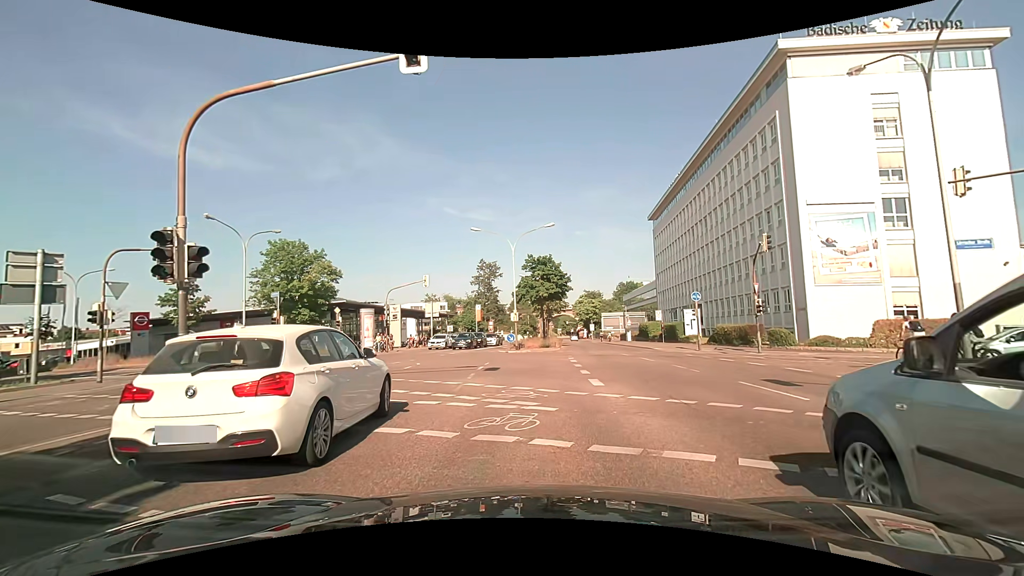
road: primary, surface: asphalt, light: Day
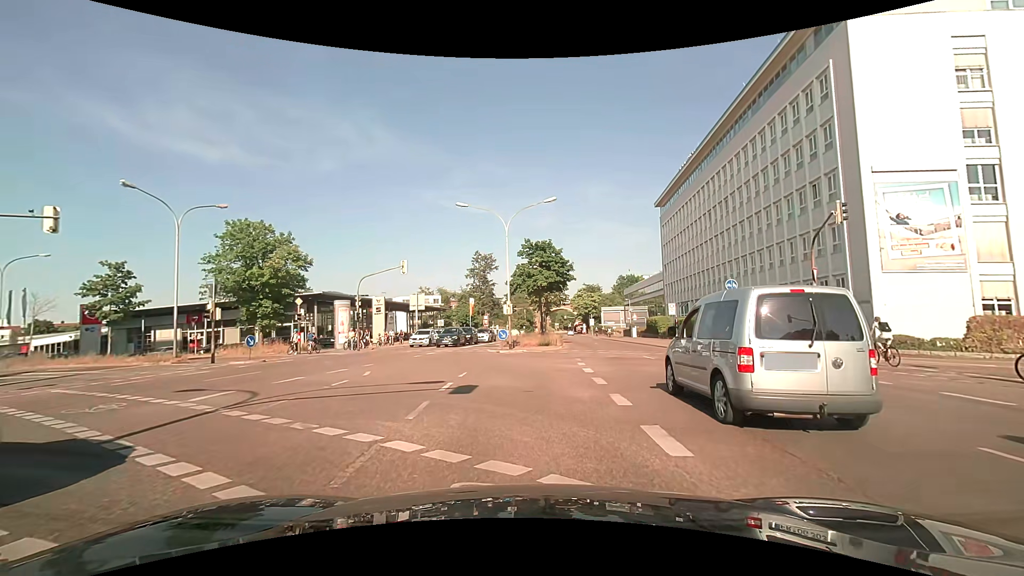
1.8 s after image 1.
(+0.1, +6.6) m; -1°
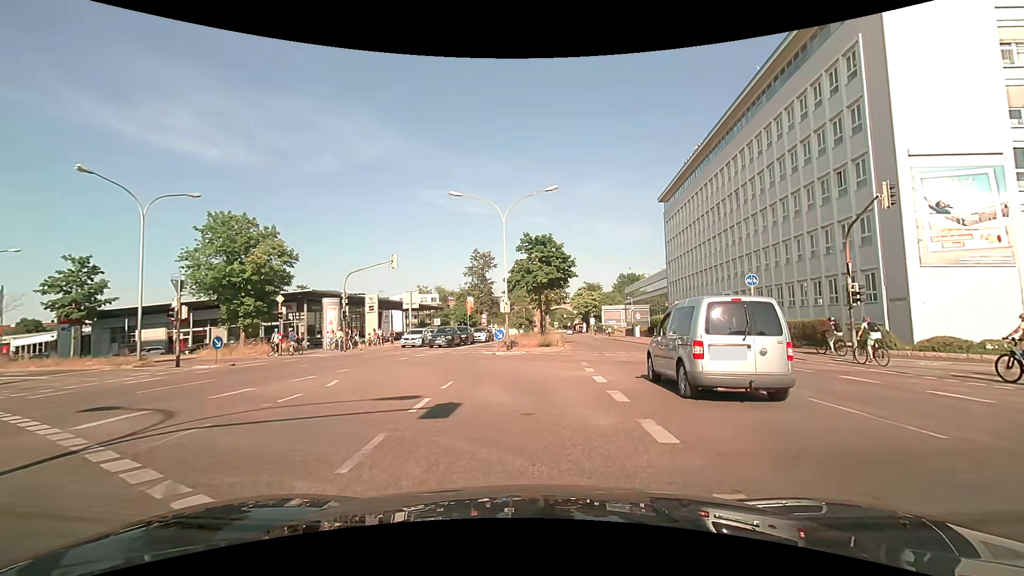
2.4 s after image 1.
(+0.1, +2.6) m; +2°
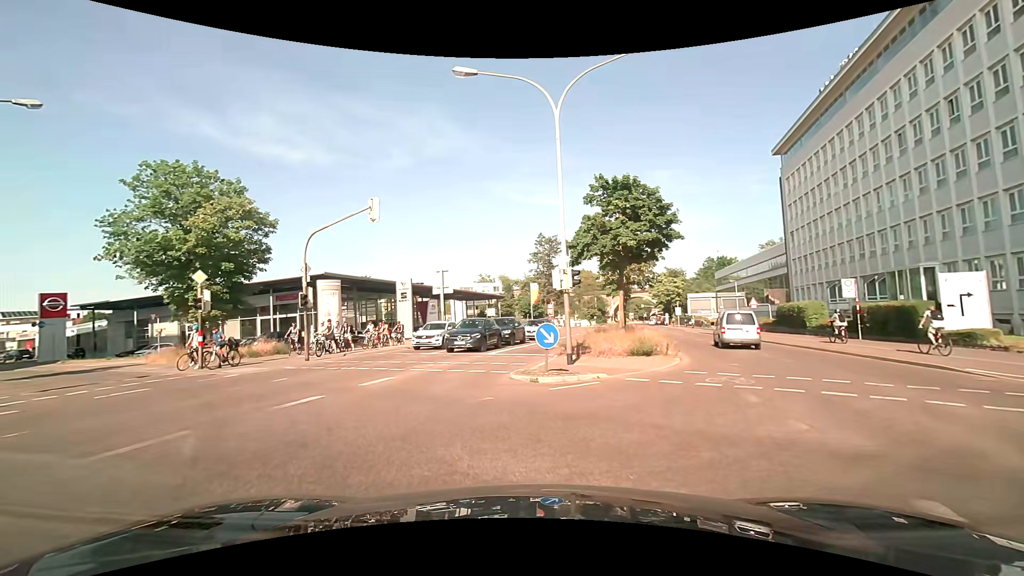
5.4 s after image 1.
(-0.2, +14.7) m; -7°
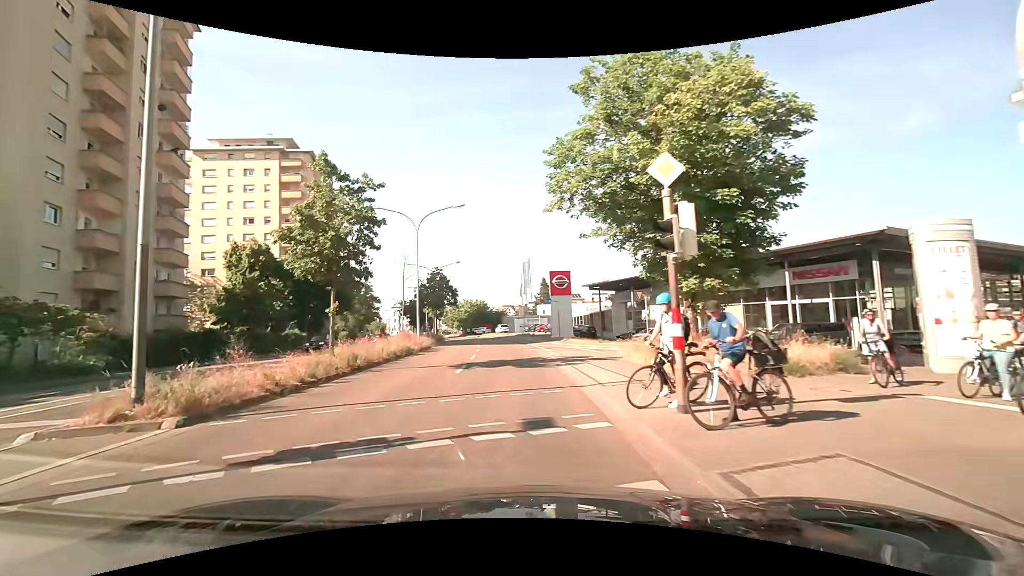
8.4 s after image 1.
(-7.6, +14.2) m; -54°
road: secondary
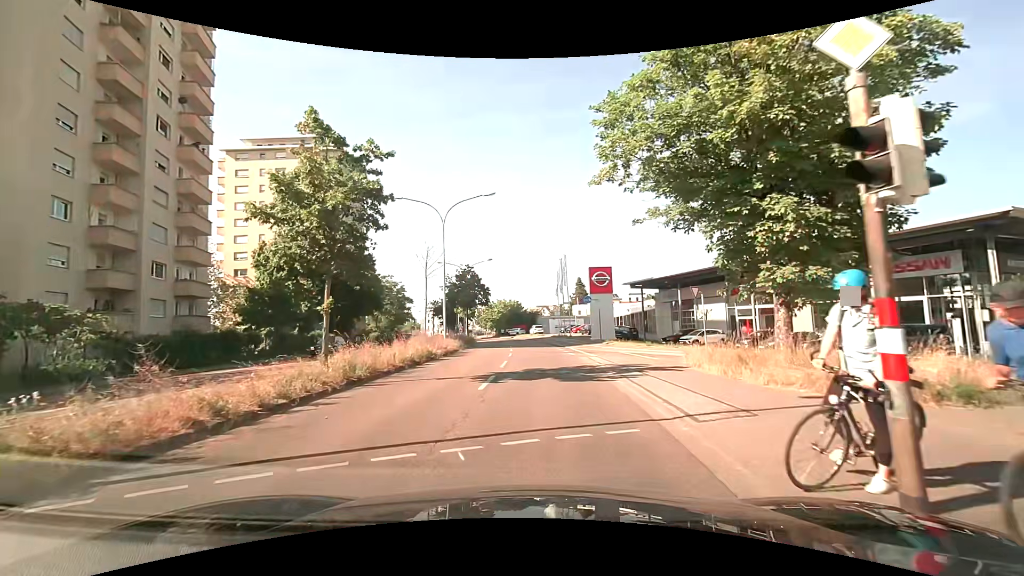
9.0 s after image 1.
(-0.1, +3.6) m; -4°
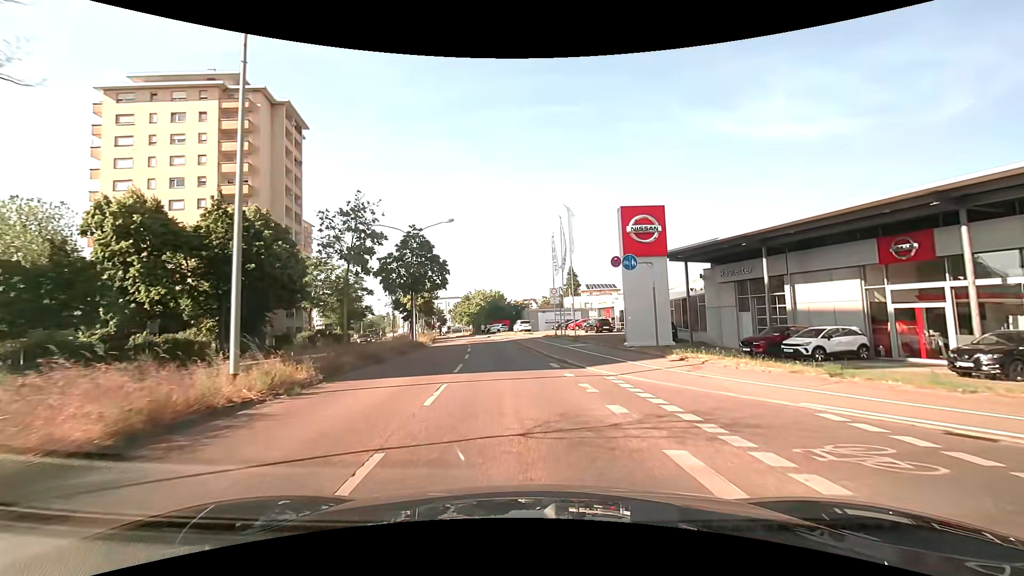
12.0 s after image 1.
(+0.2, +21.0) m; +2°
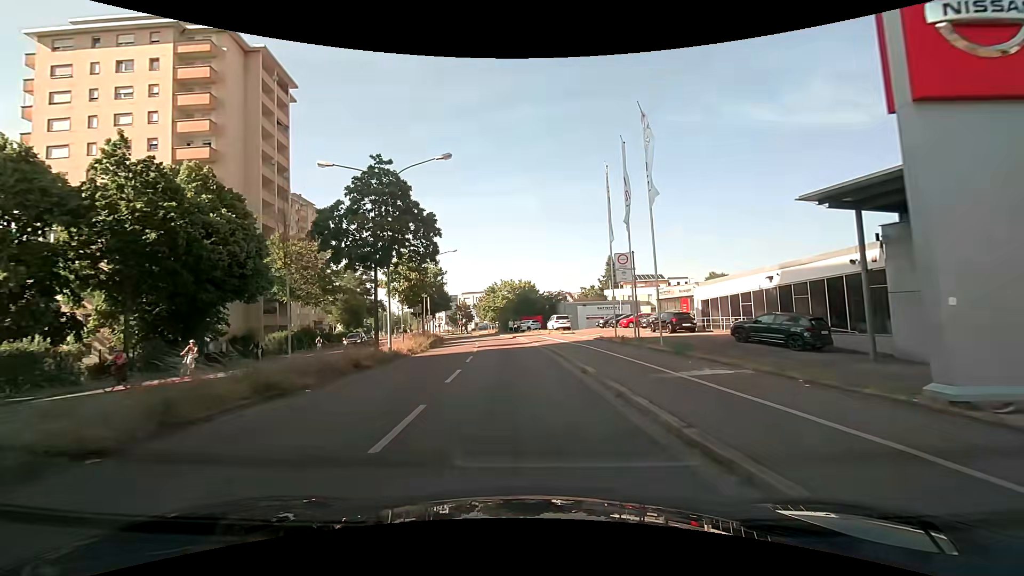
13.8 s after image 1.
(-0.6, +15.2) m; -4°
(0, +10) (-1, +20) (-2, +30) (-3, +40) (-4, +50) (-5, +60) (-7, +69) (-9, +79) (-12, +89) (-14, +99) m
